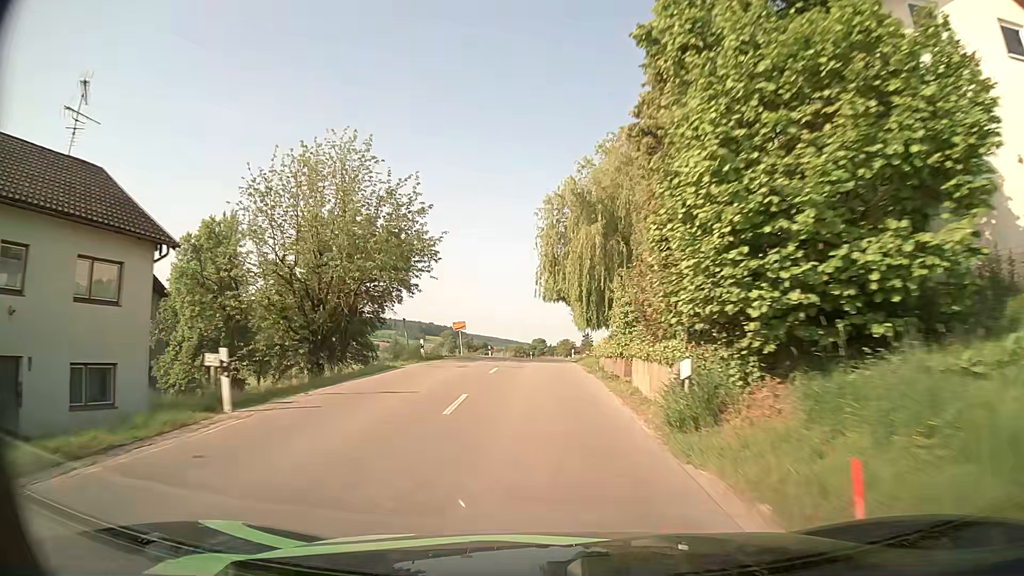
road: secondary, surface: asphalt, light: Day
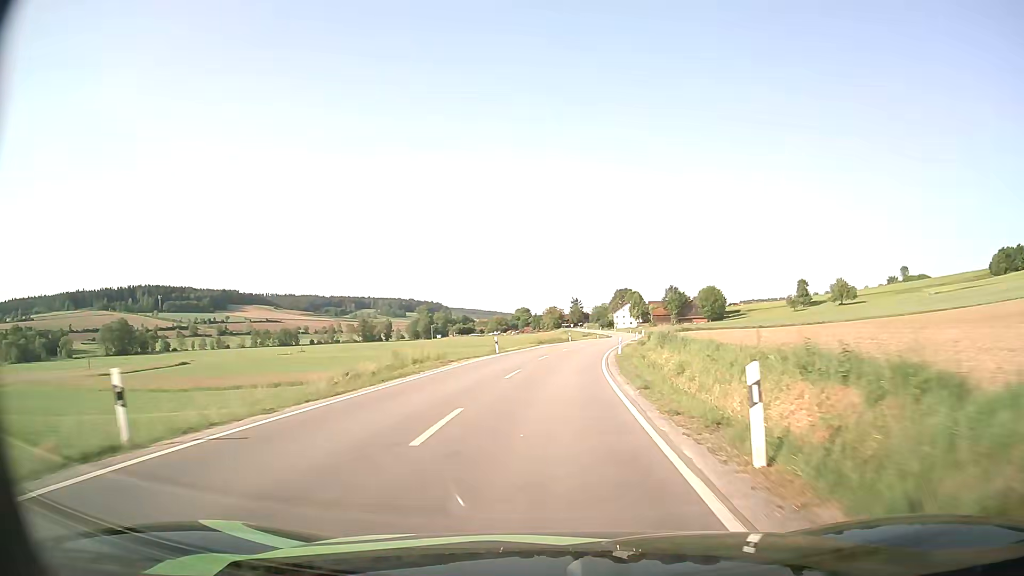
(-0.4, +52.8) m; +1°
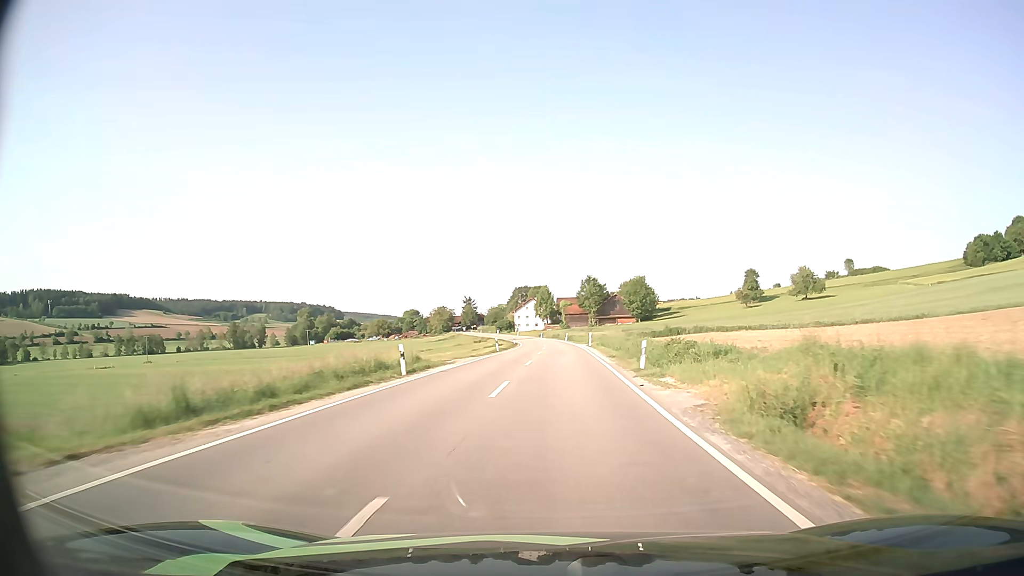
(+3.5, +54.5) m; +9°
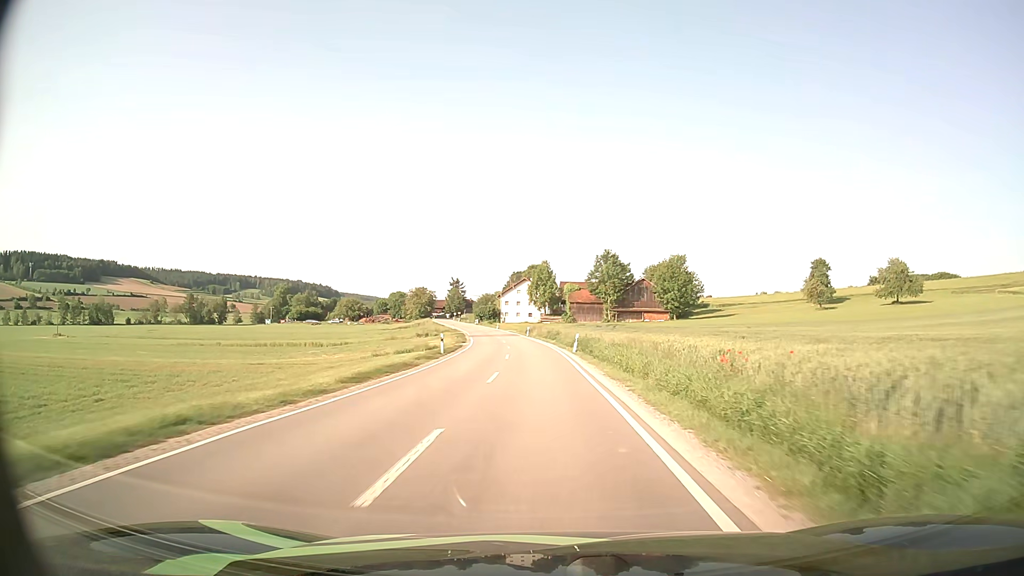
(+1.3, +56.6) m; 0°
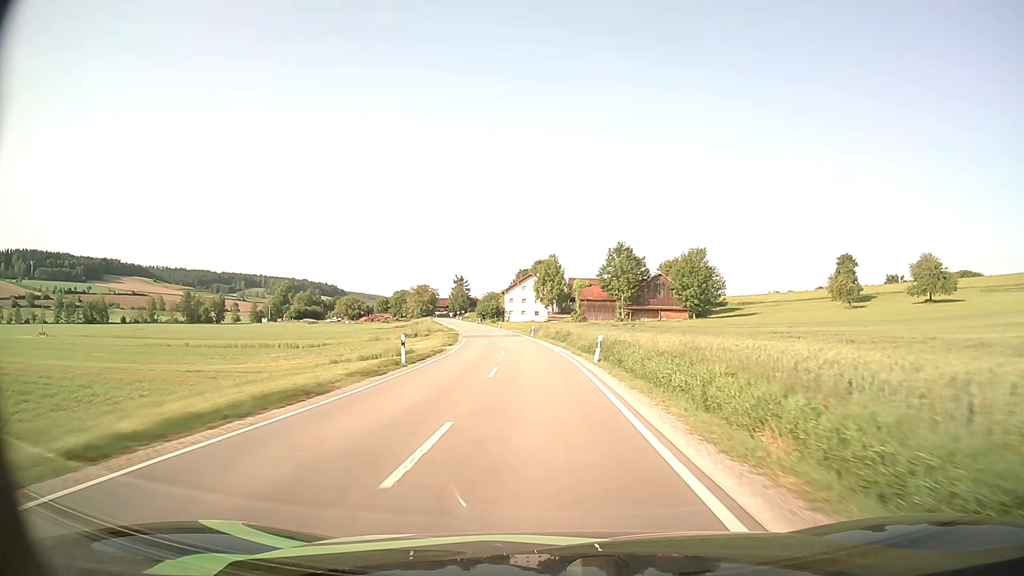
(0.0, +11.5) m; -1°
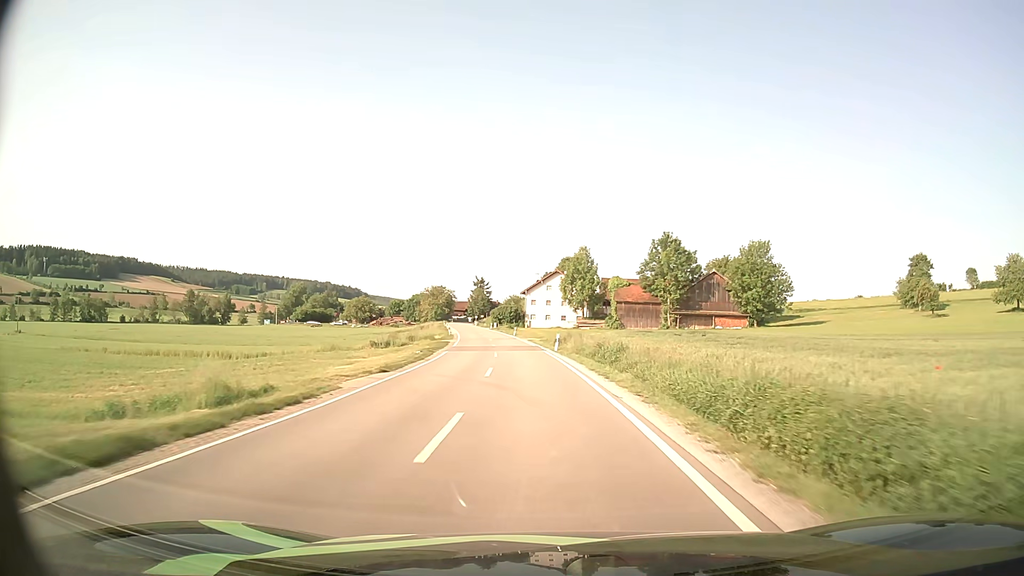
(-0.3, +23.1) m; -2°
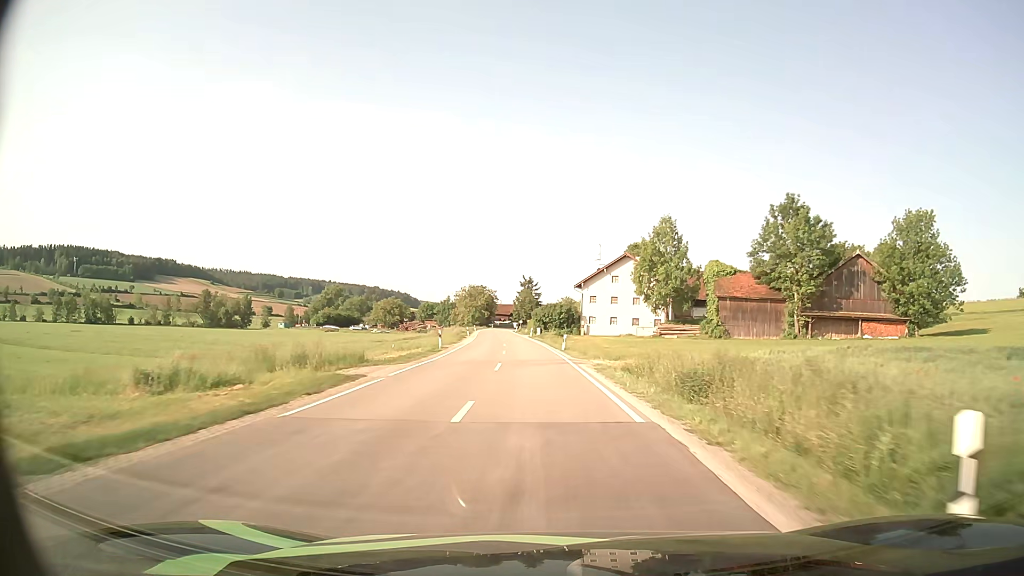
(-1.4, +35.0) m; -4°
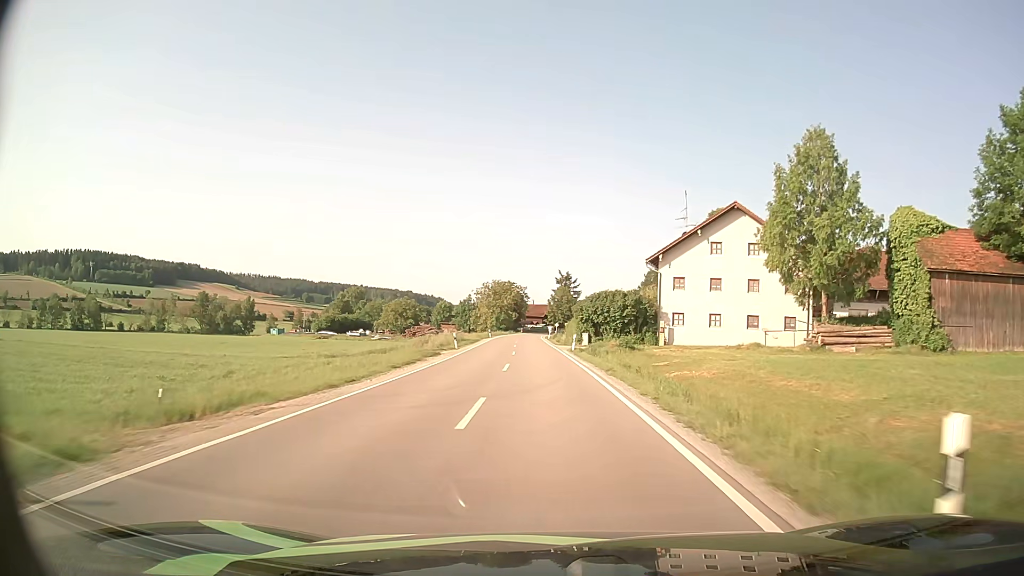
(-1.2, +35.5) m; -3°
(0, +10) (0, +20) (-1, +30) (-1, +40) (-1, +50) (-2, +60) (-2, +70) (-2, +80) (-2, +90) (-3, +100) m
